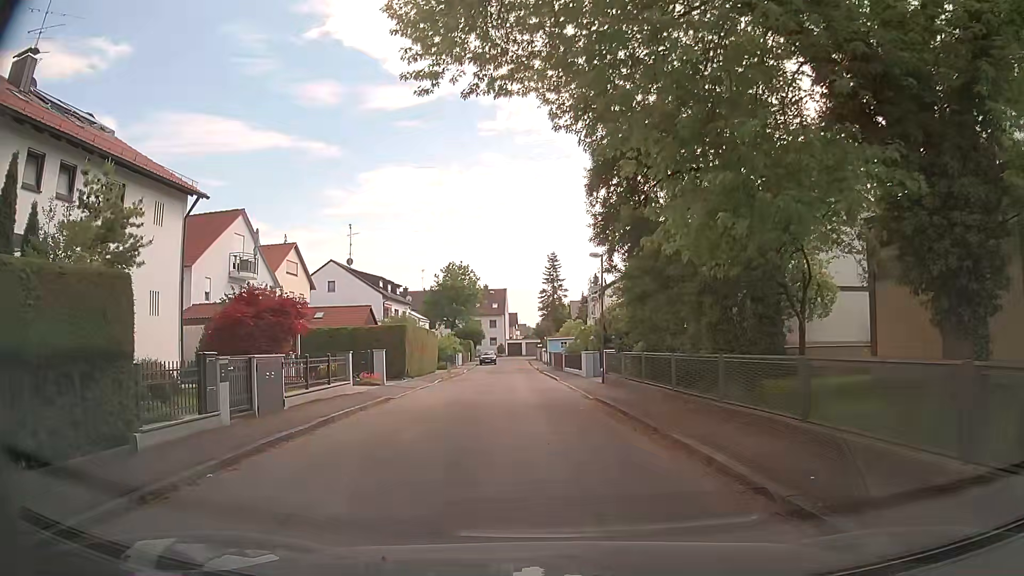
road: residential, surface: asphalt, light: Day
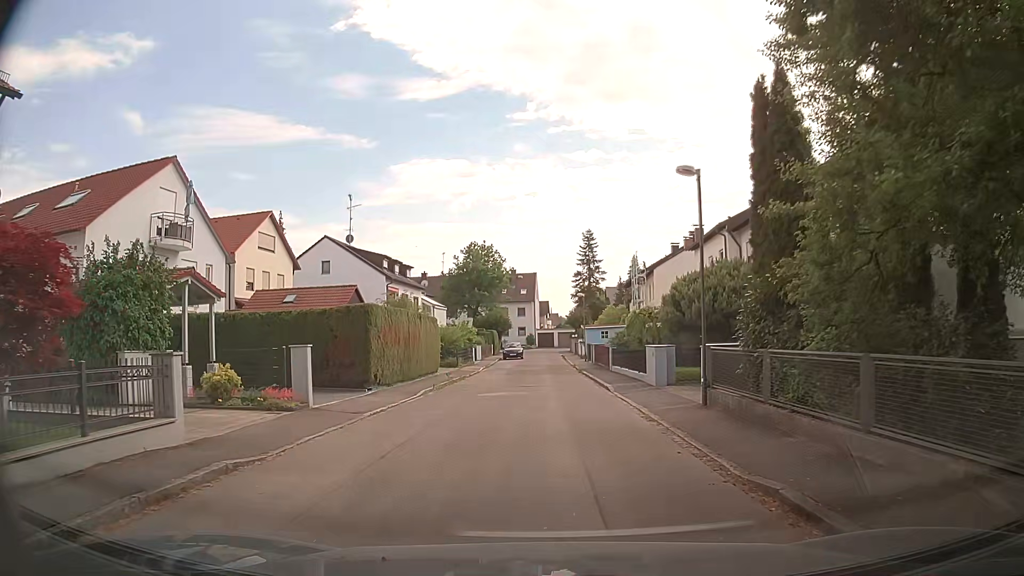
(-0.2, +11.7) m; -3°
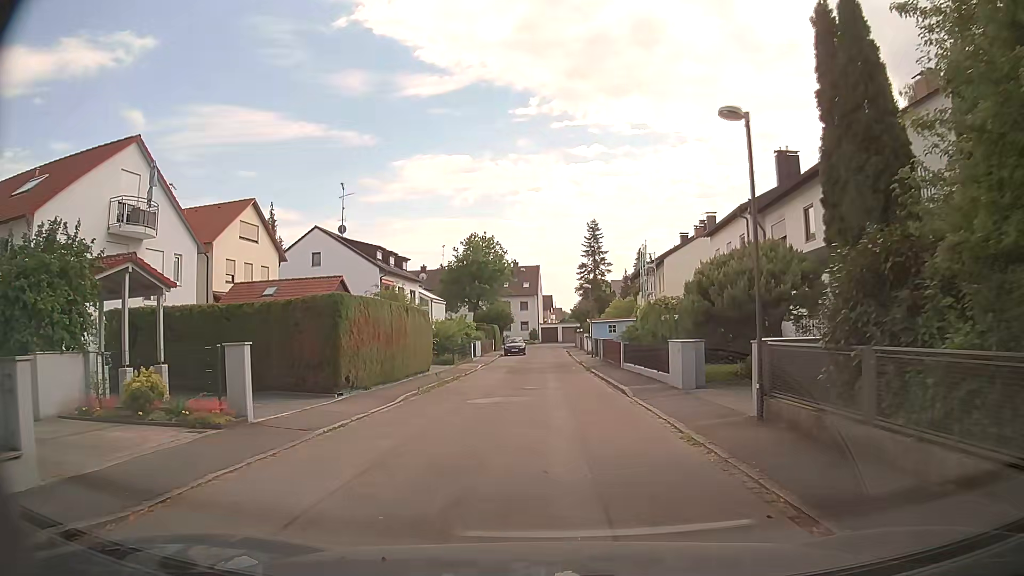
(0.0, +3.4) m; +1°
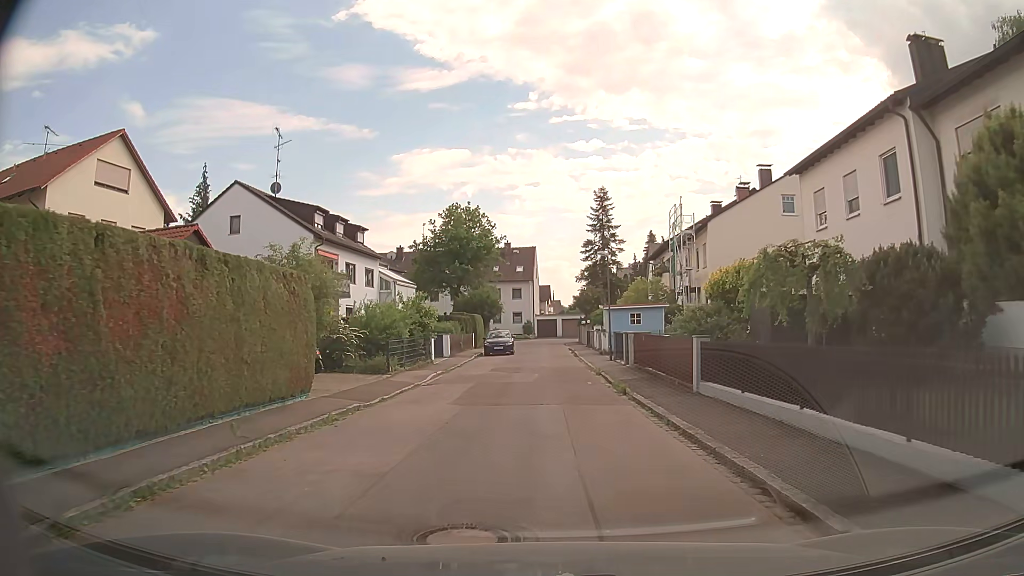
(+0.1, +15.2) m; 0°
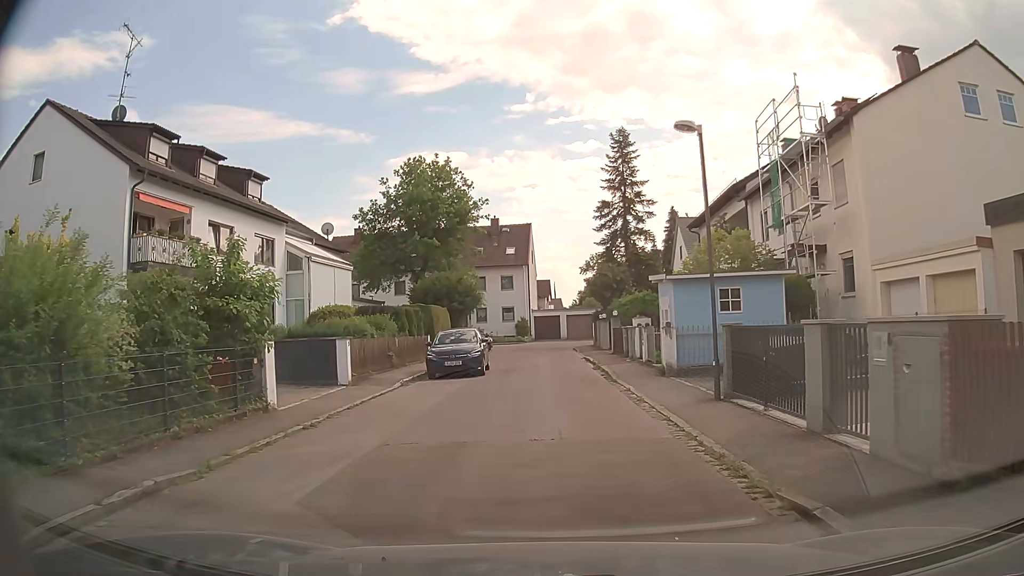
(+0.1, +18.9) m; +1°
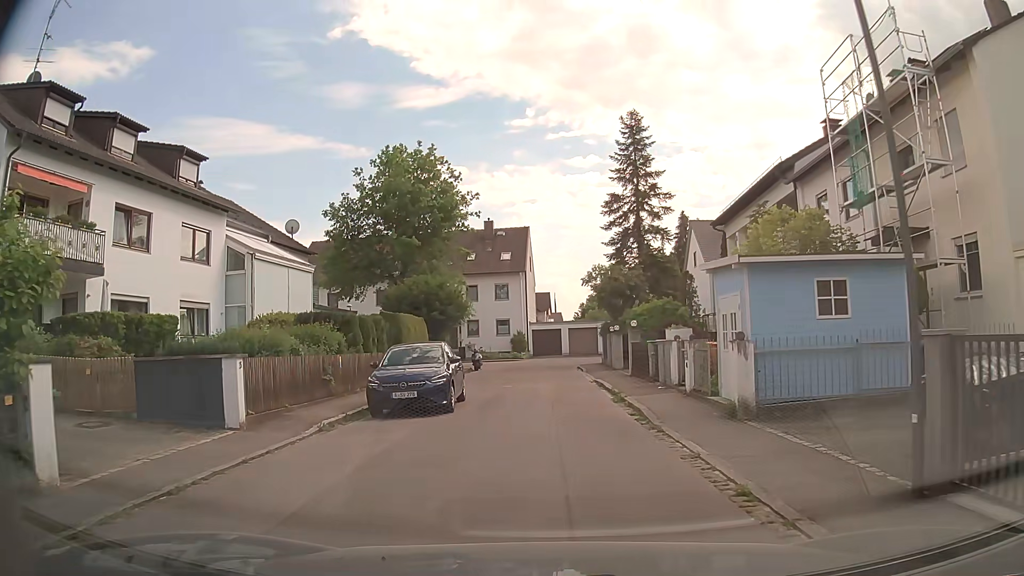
(-0.1, +6.7) m; +1°
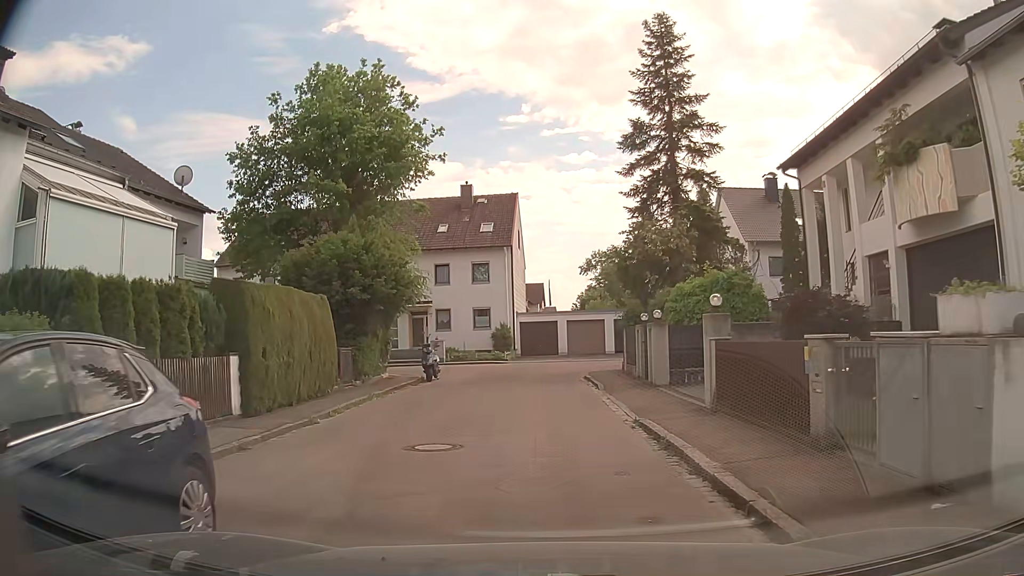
(-0.2, +12.4) m; -1°
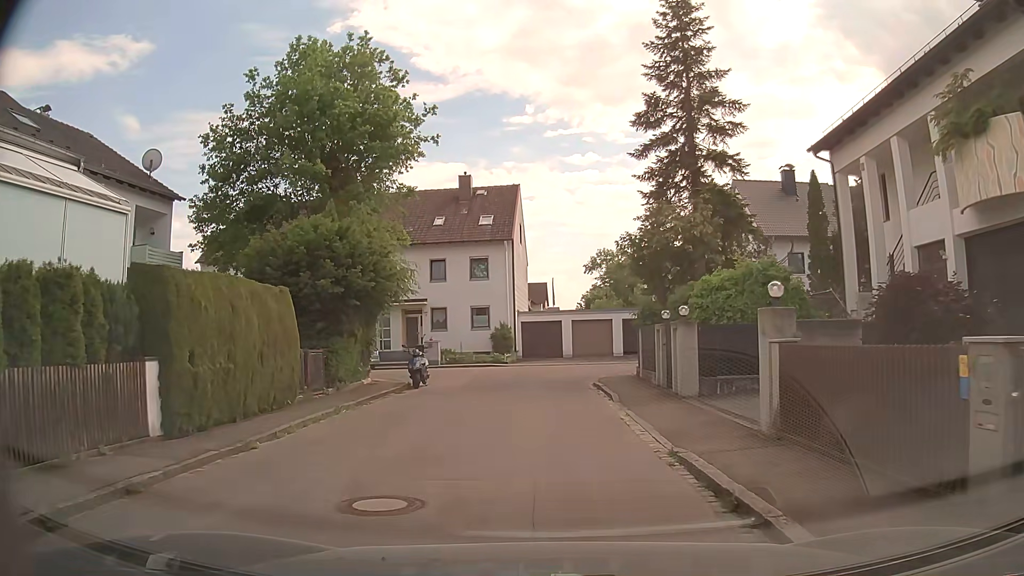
(0.0, +2.9) m; 0°
